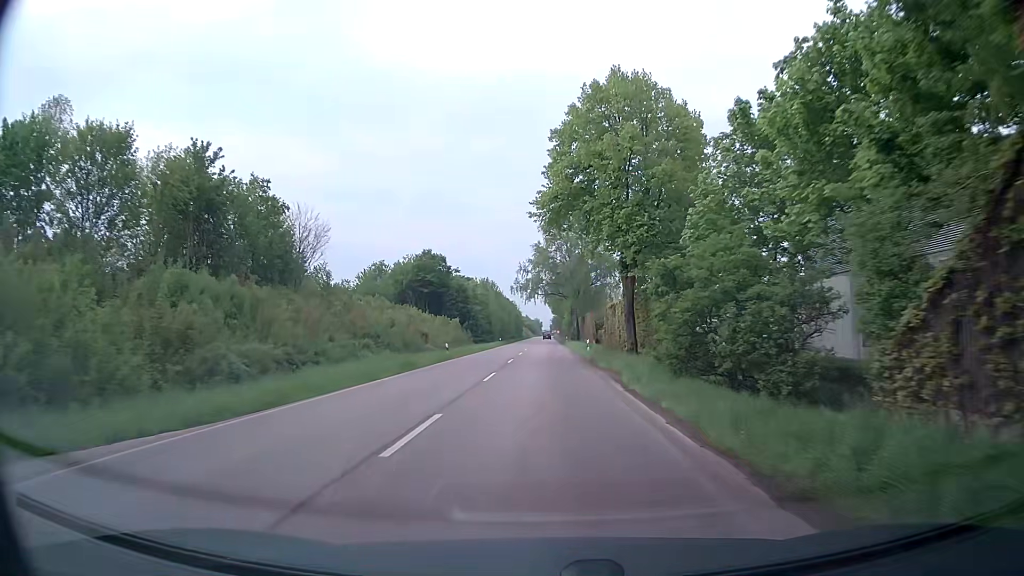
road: secondary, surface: asphalt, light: Day
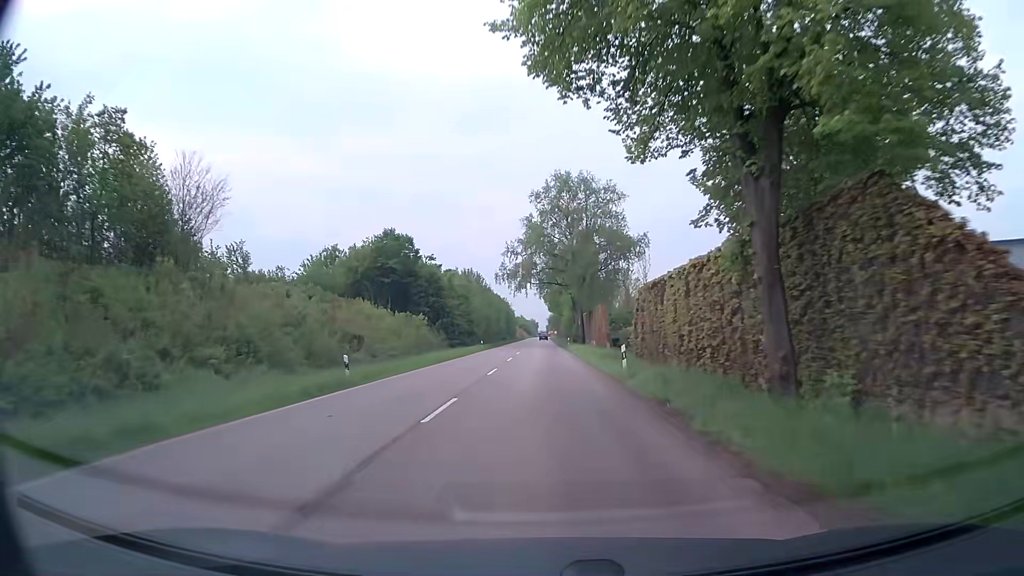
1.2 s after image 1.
(+0.2, +21.0) m; +1°
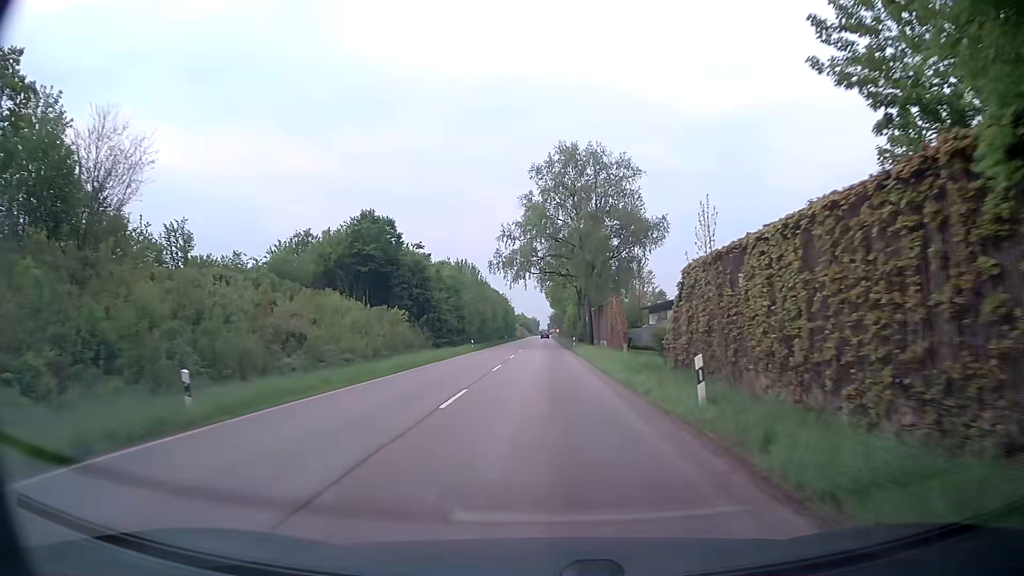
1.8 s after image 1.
(0.0, +10.3) m; 0°
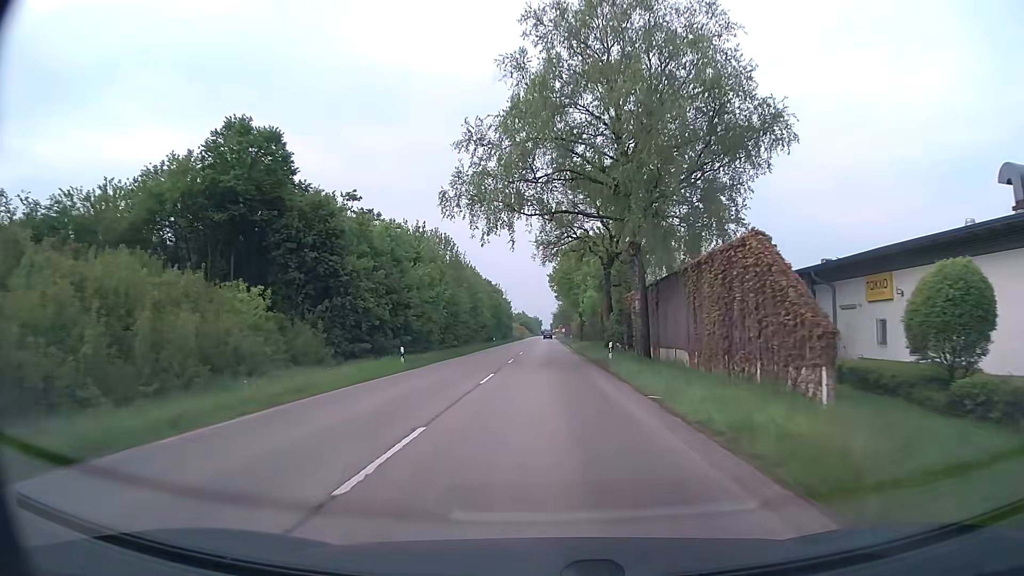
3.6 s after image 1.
(0.0, +30.4) m; 0°
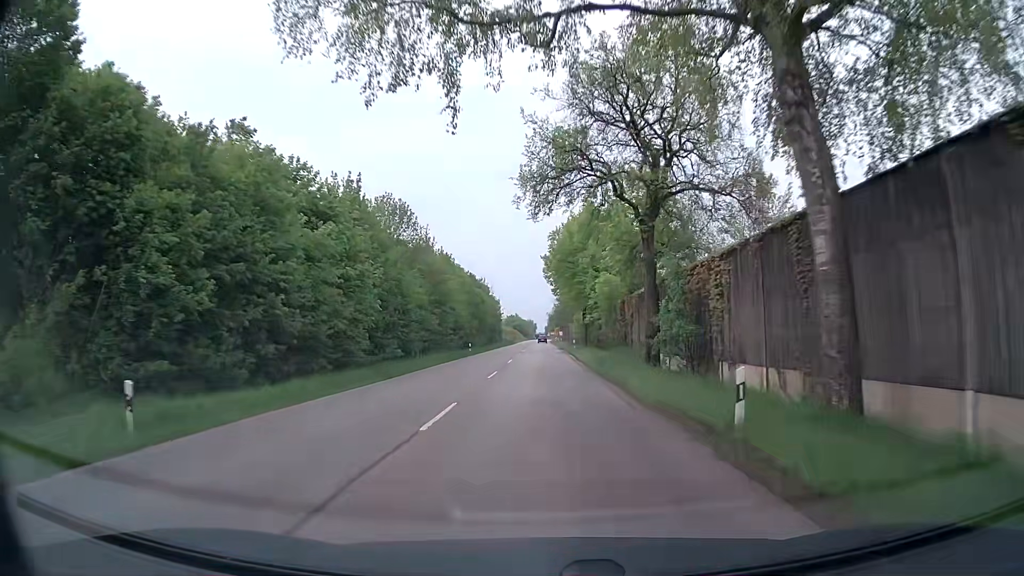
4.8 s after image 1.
(+0.2, +20.0) m; +1°
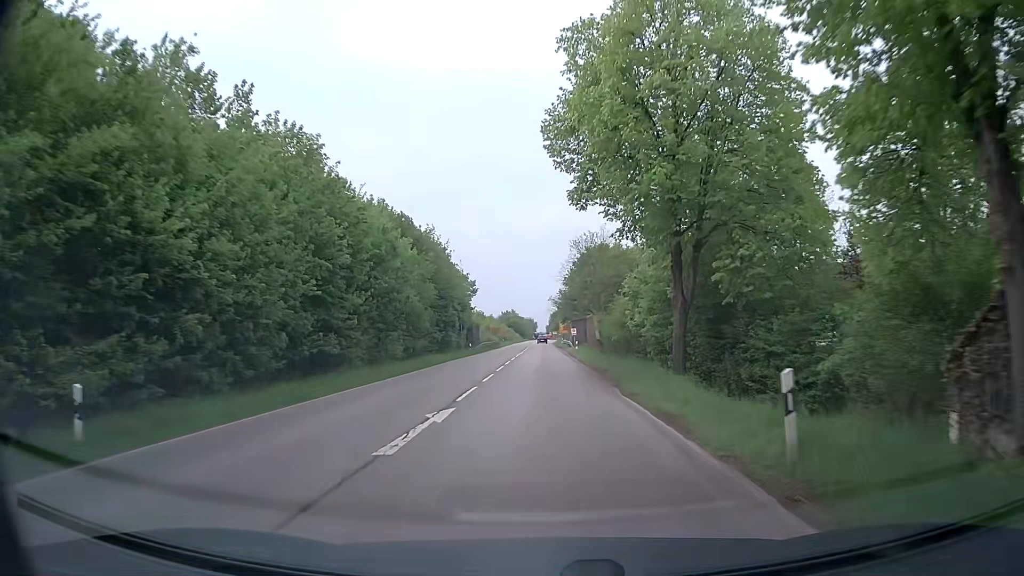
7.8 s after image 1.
(-0.2, +49.8) m; -1°
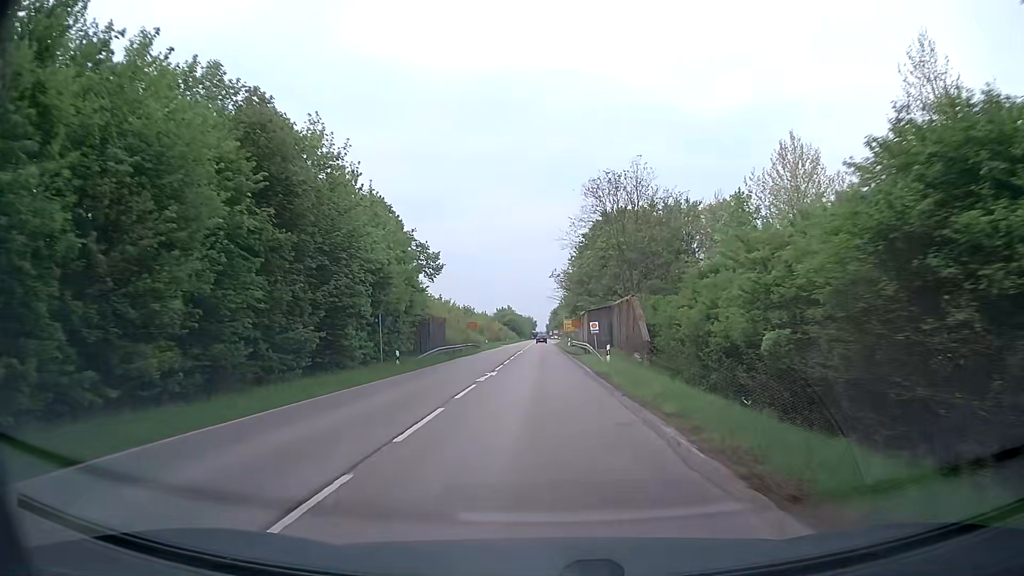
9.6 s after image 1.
(+0.2, +29.3) m; +1°
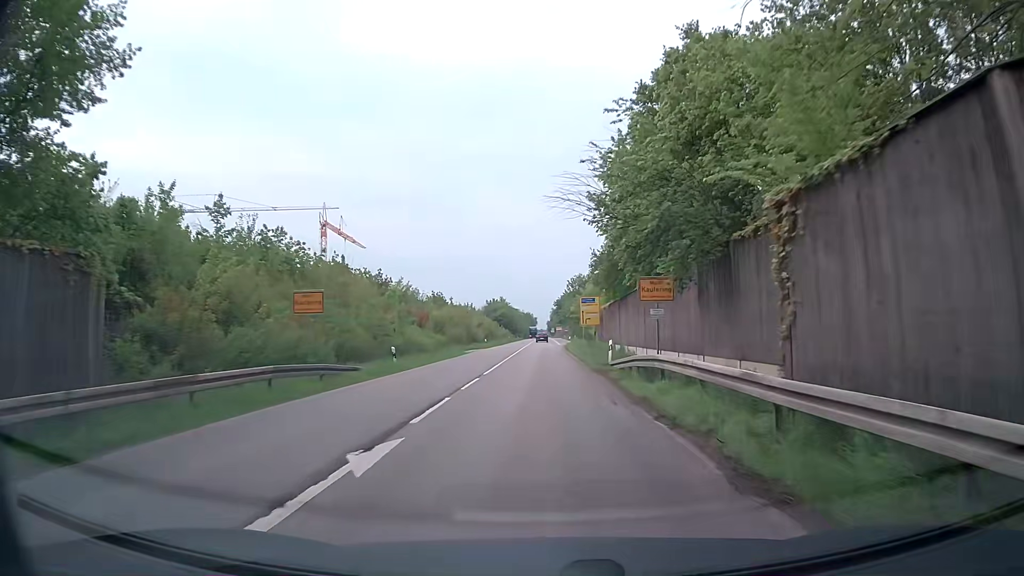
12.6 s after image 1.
(-0.3, +46.4) m; 0°
(0, +10) (0, +20) (0, +30) (0, +40) (0, +50) (0, +60) (0, +70) (0, +80) (0, +90) (0, +100) m
